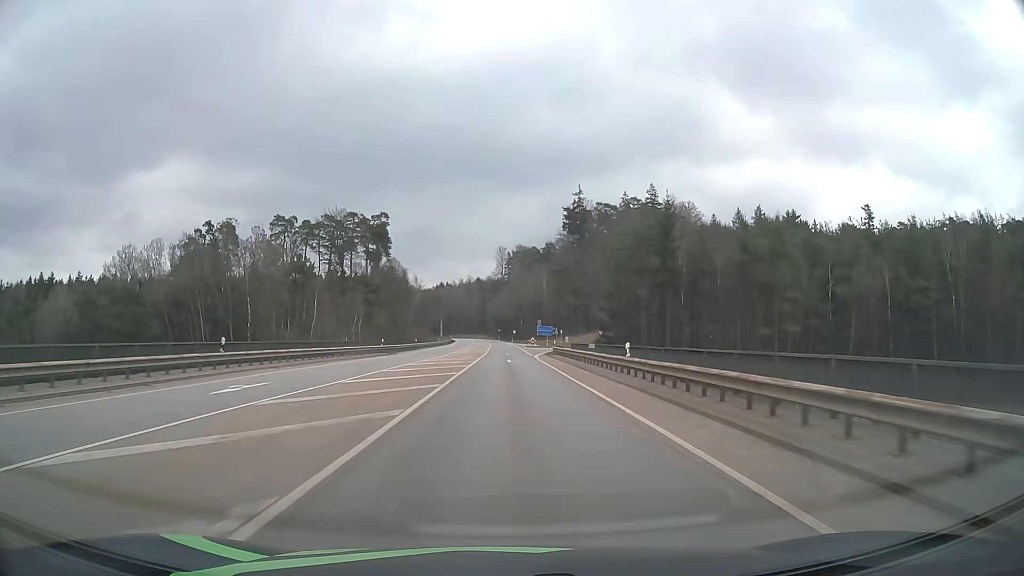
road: secondary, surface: asphalt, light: Day
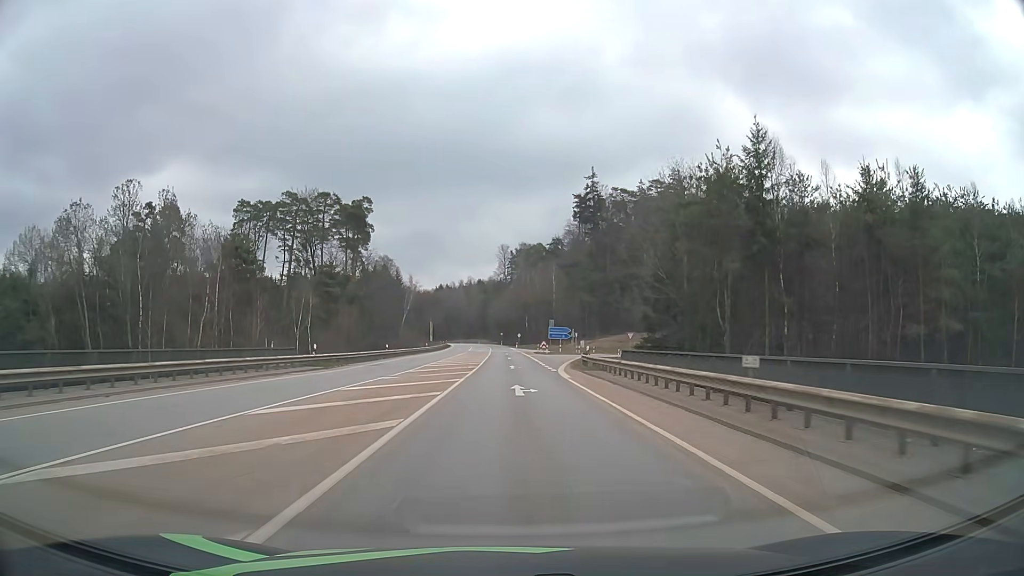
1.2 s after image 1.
(-0.1, +22.7) m; 0°
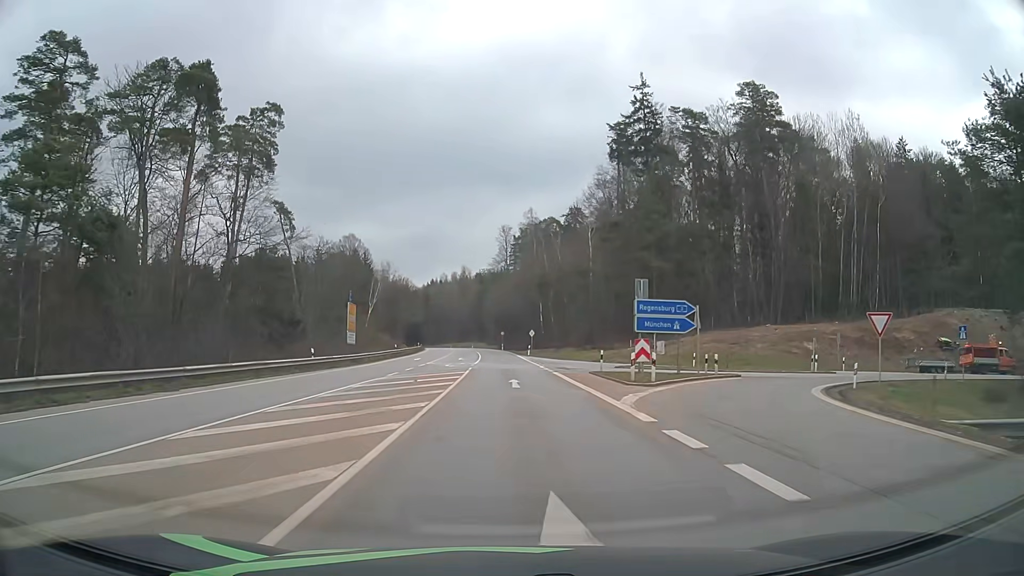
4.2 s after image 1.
(-0.1, +56.9) m; 0°
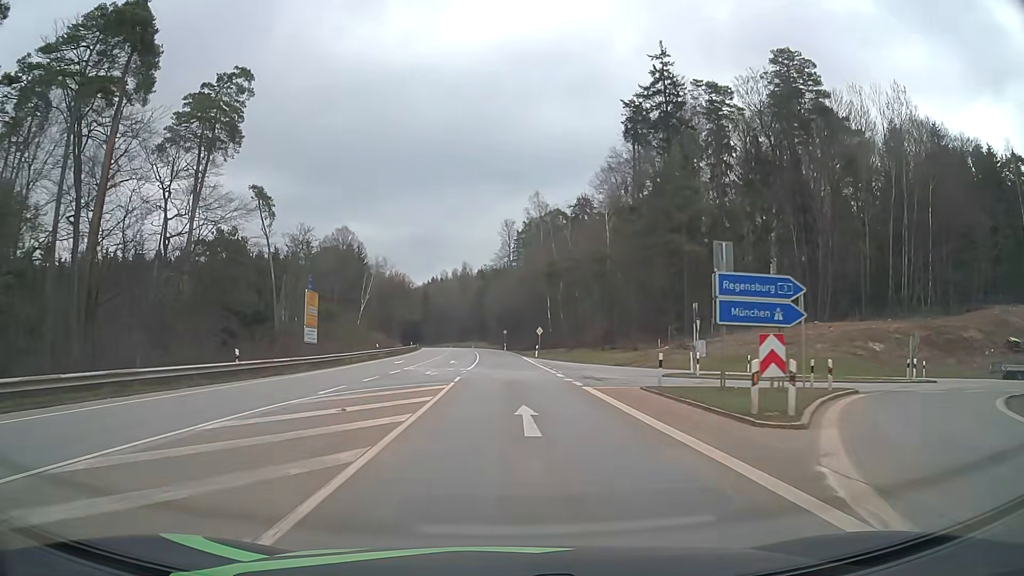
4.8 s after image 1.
(0.0, +11.4) m; 0°
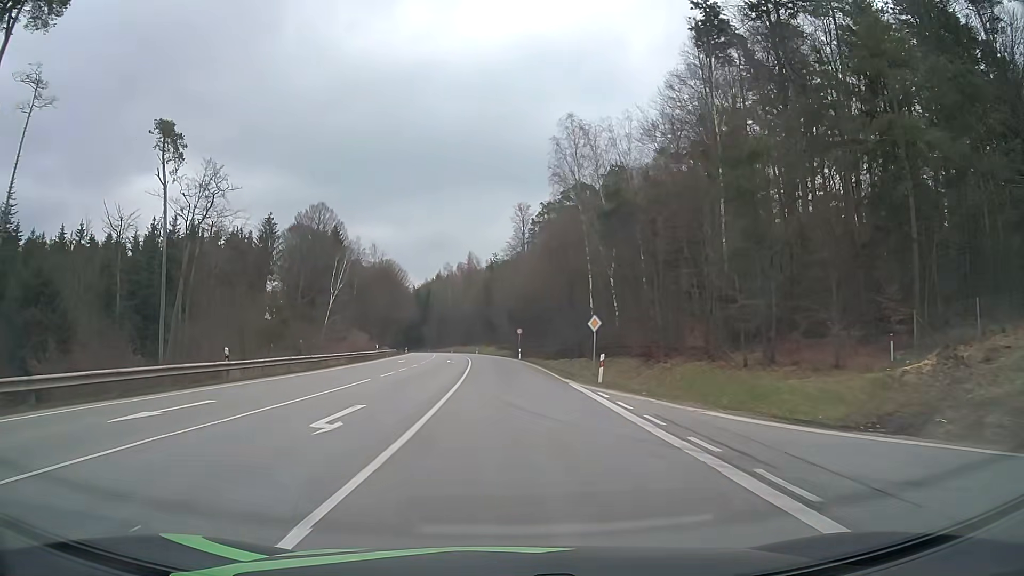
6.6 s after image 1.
(-0.3, +34.1) m; -1°
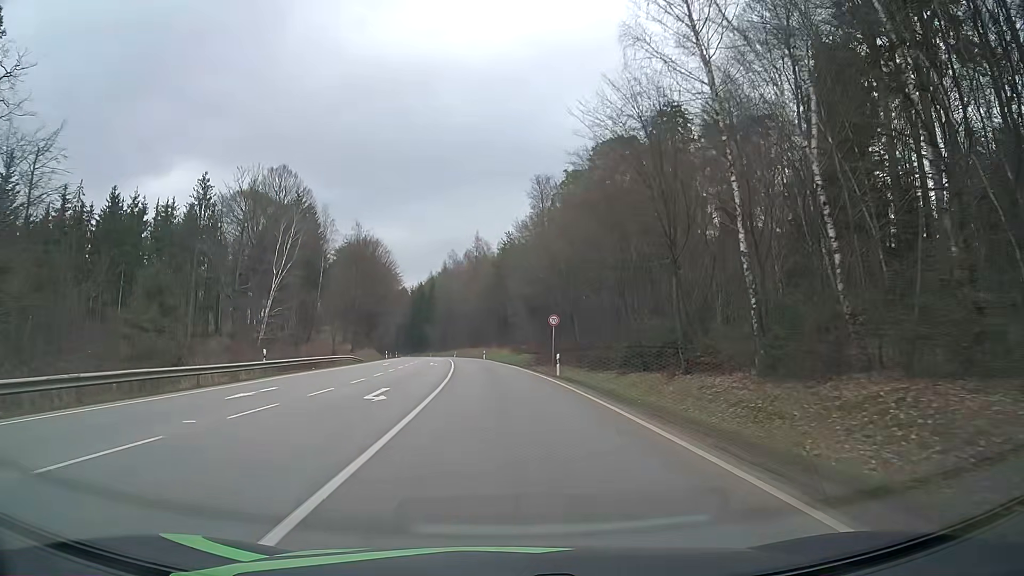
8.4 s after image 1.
(-0.2, +33.9) m; -1°
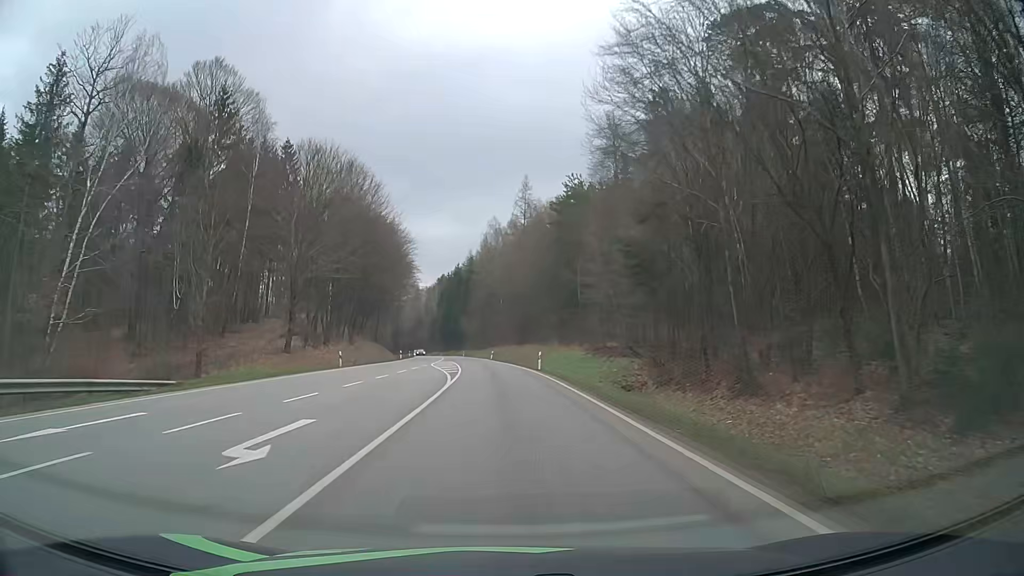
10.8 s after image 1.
(-1.6, +44.7) m; -4°
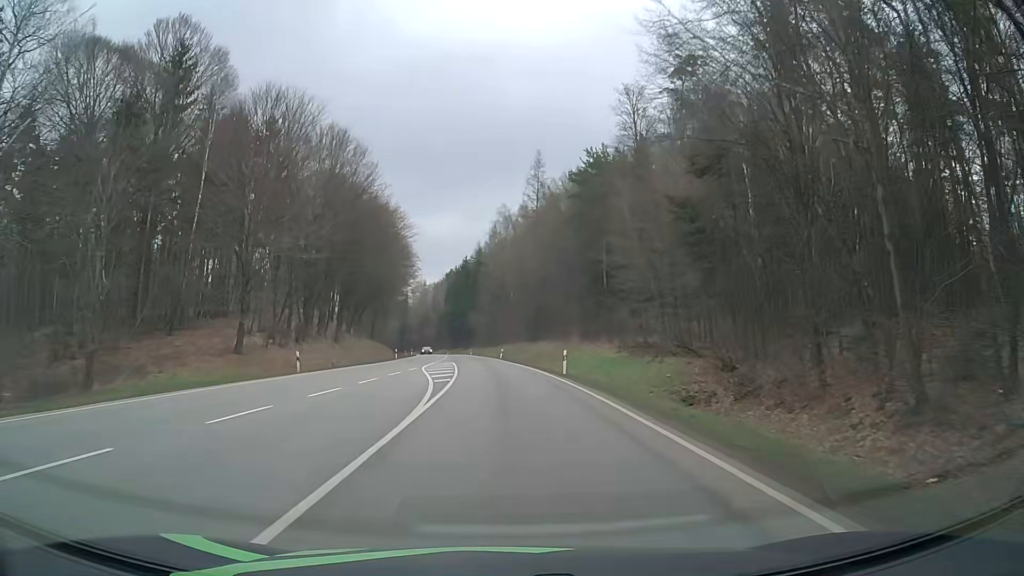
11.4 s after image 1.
(0.0, +11.1) m; -1°
(0, +10) (0, +20) (-1, +30) (-1, +40) (-2, +50) (-3, +60) (-3, +70) (-5, +80) (-6, +90) (-7, +100) m
